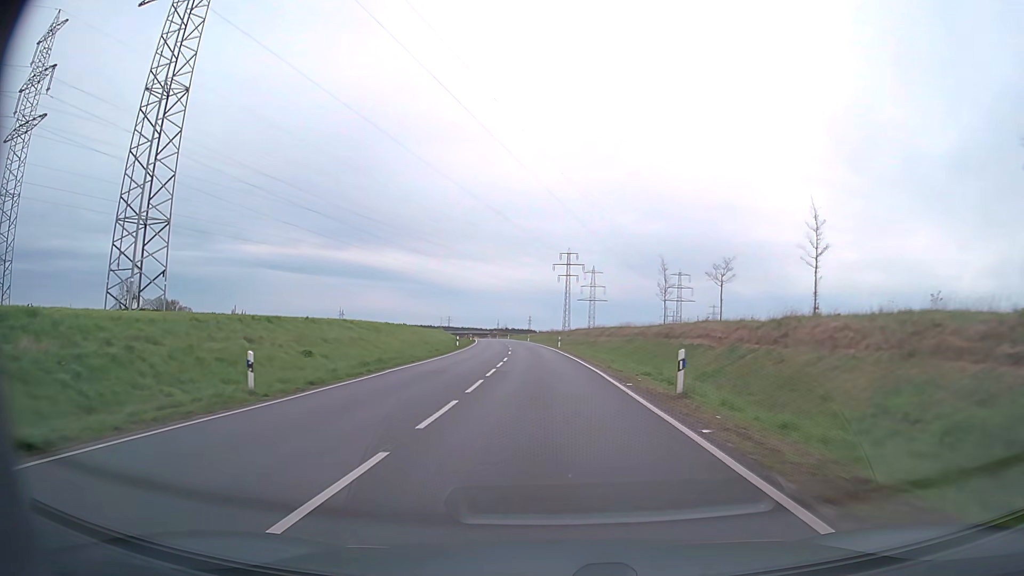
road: primary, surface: asphalt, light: Day
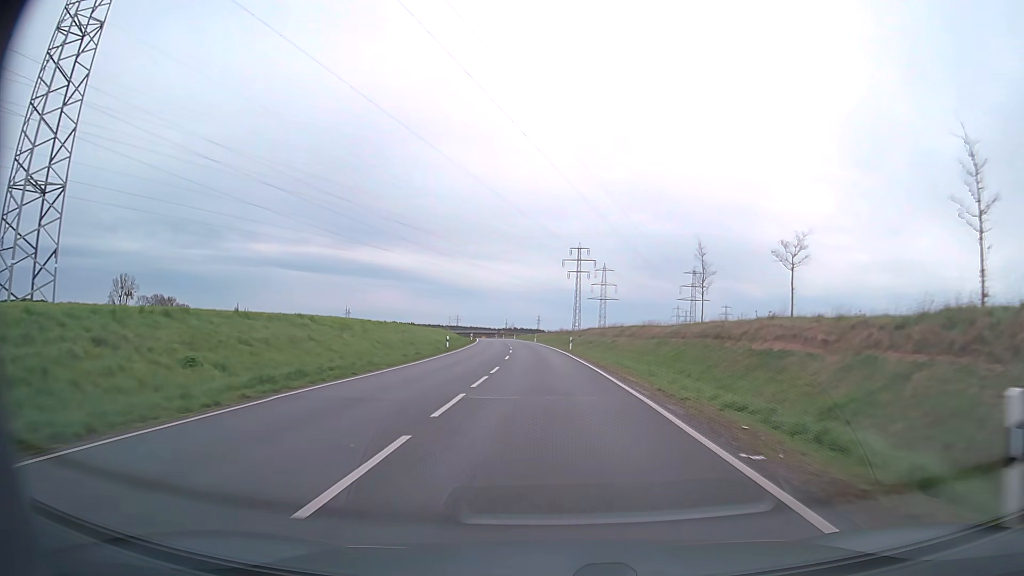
(-0.1, +11.2) m; -1°
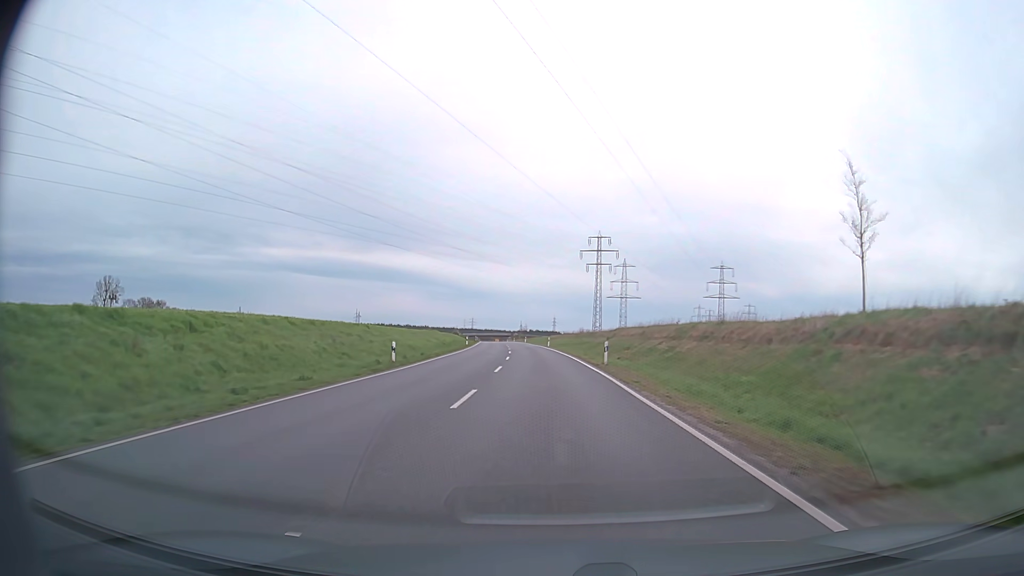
(-0.2, +22.5) m; -1°
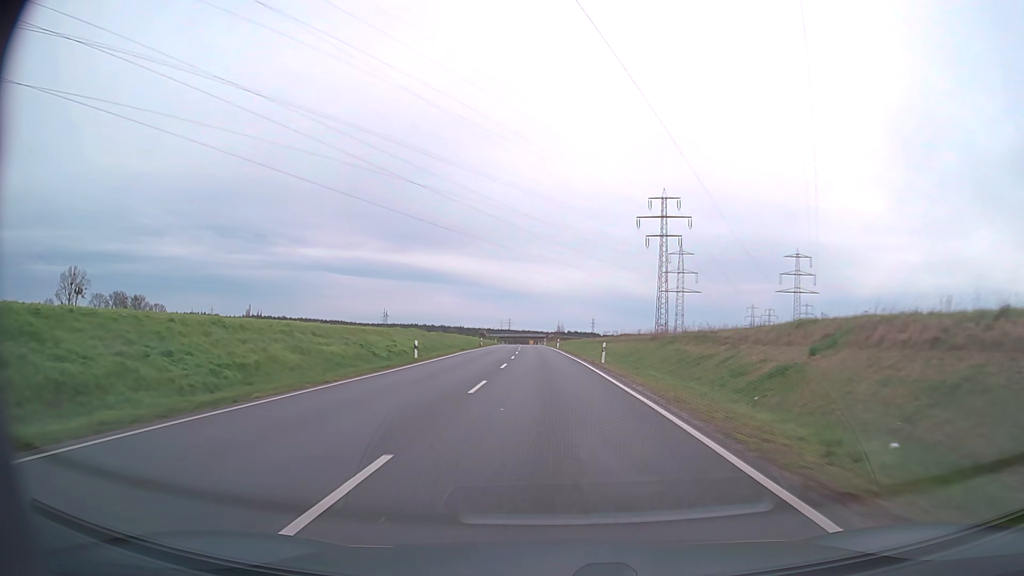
(-1.1, +45.6) m; -3°
(0, +10) (0, +20) (0, +30) (-1, +40) (-1, +50) (-1, +60) (-2, +70) (-2, +80) (-2, +90) (-3, +100) m
